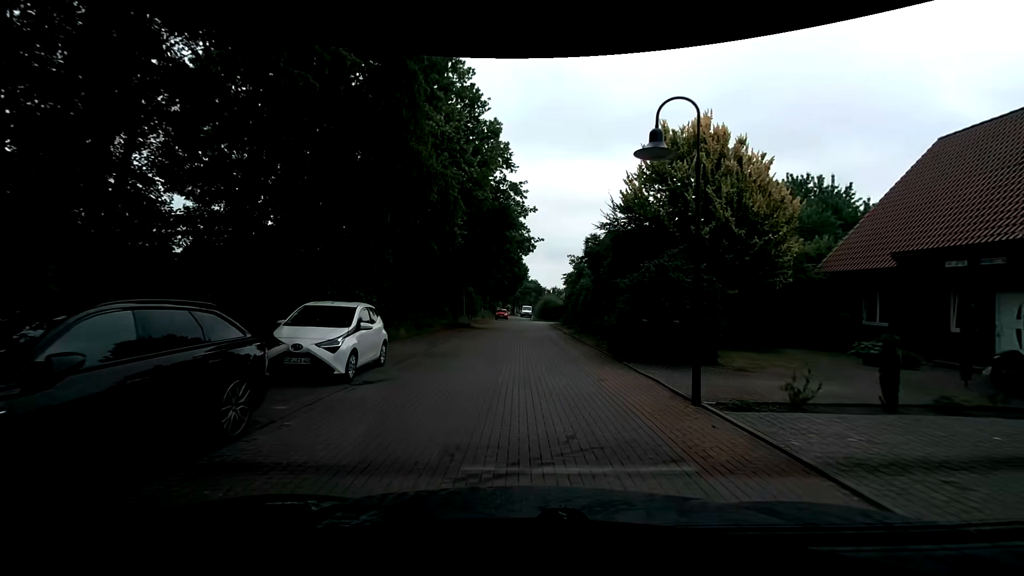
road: residential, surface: paving_stones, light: Day
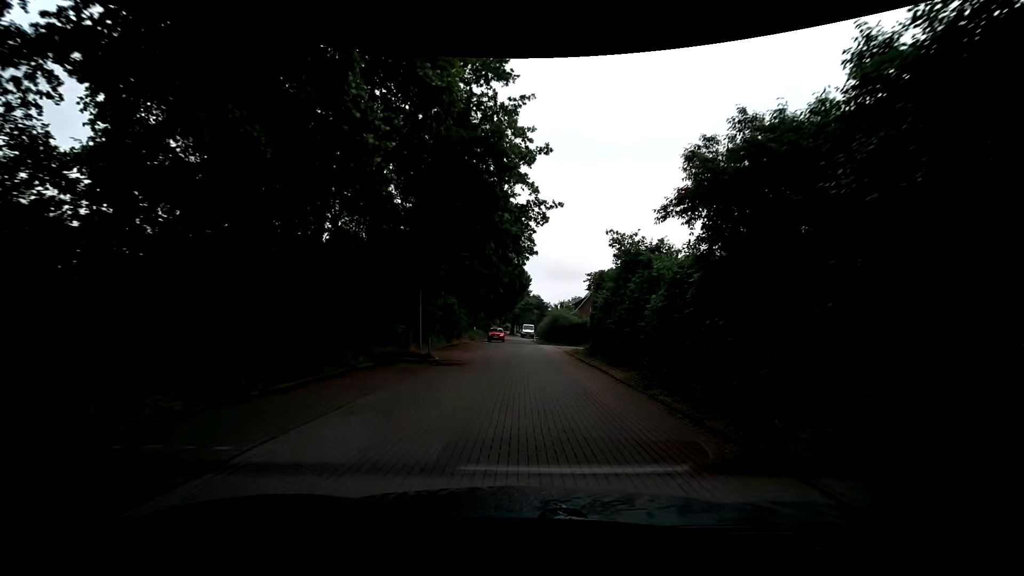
(+0.1, +15.4) m; 0°
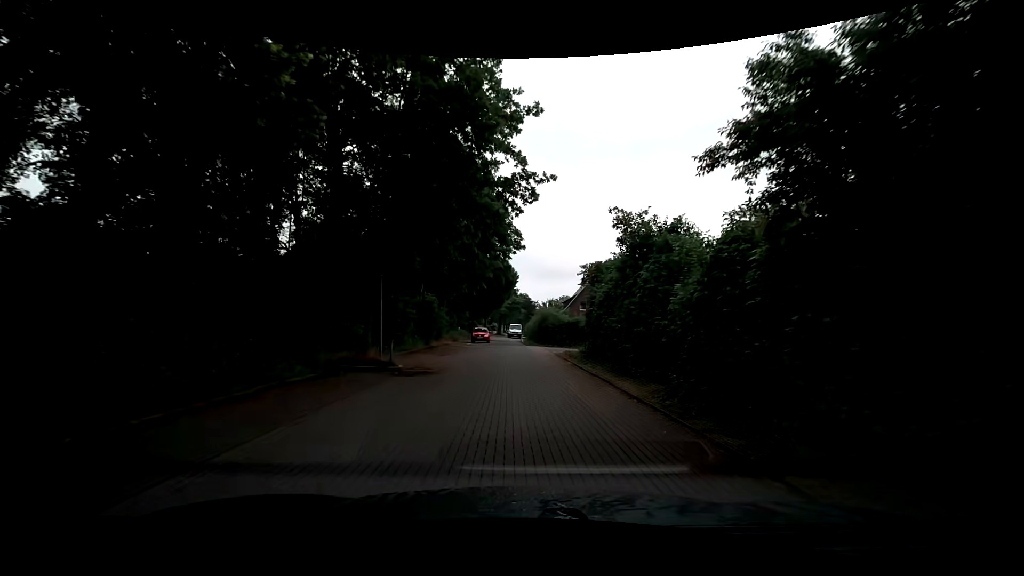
(+0.1, +3.6) m; +1°
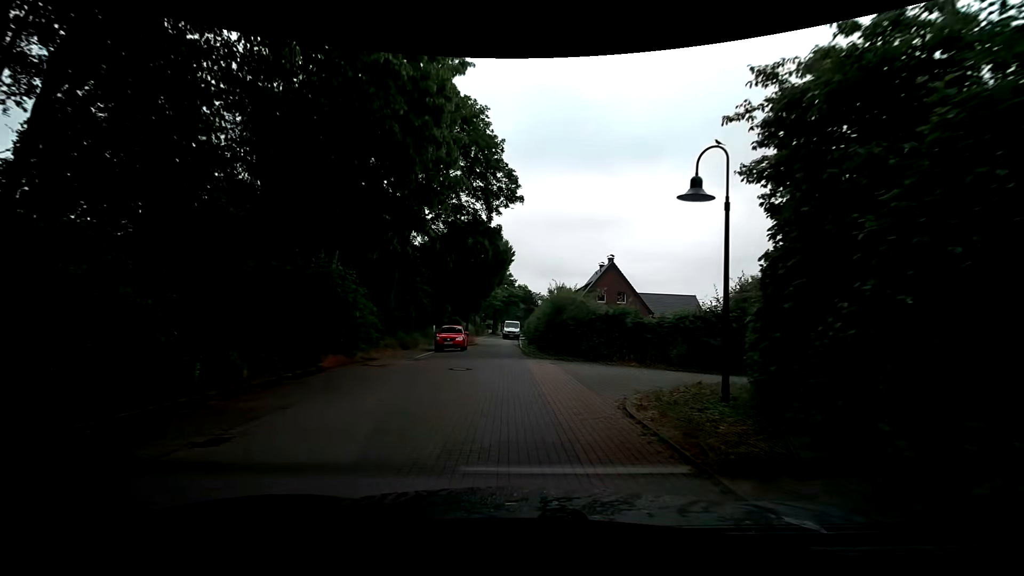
(+0.4, +18.4) m; +1°
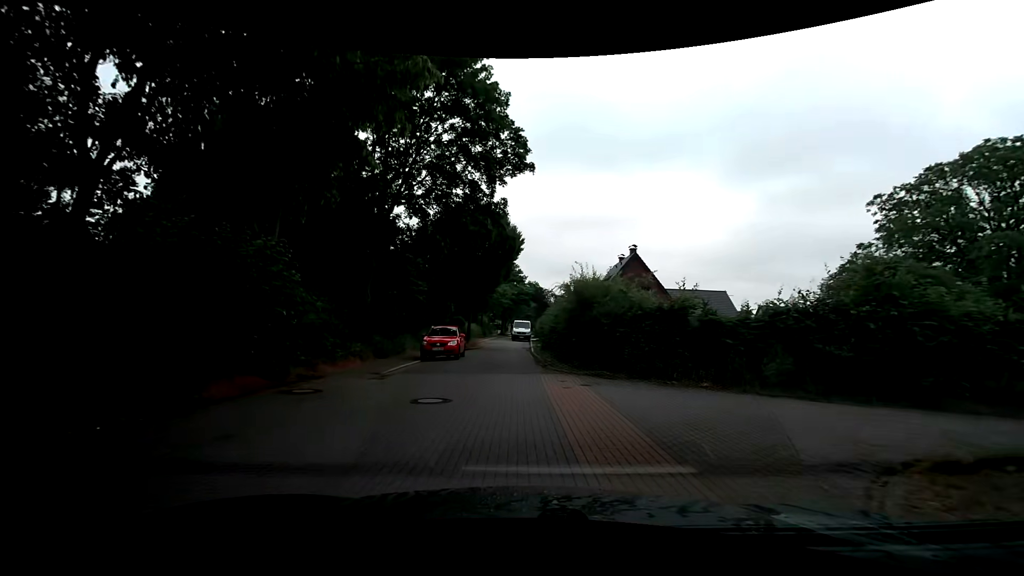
(0.0, +6.4) m; -2°
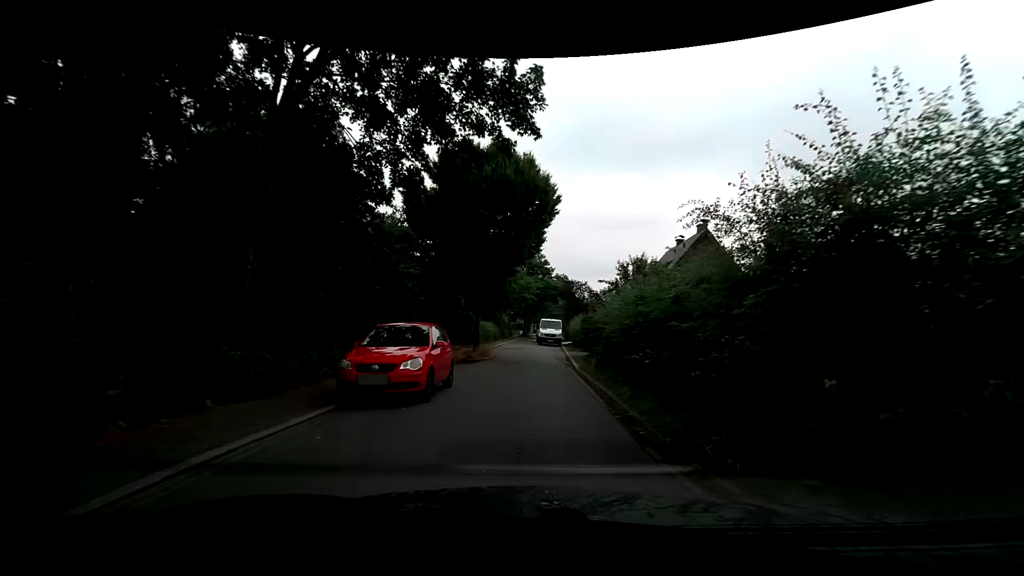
(-0.4, +12.5) m; -1°
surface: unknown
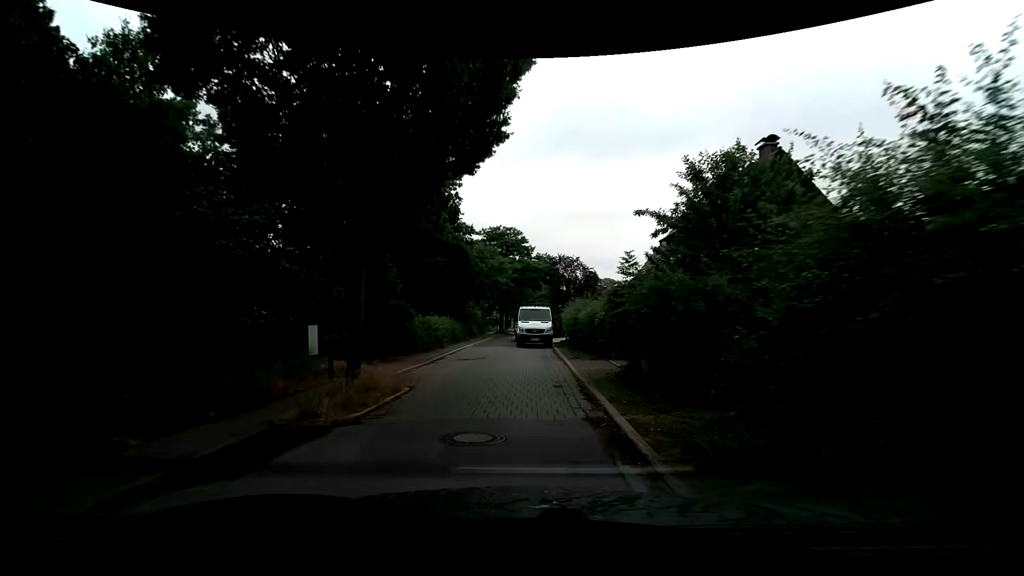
(+0.6, +14.9) m; +2°
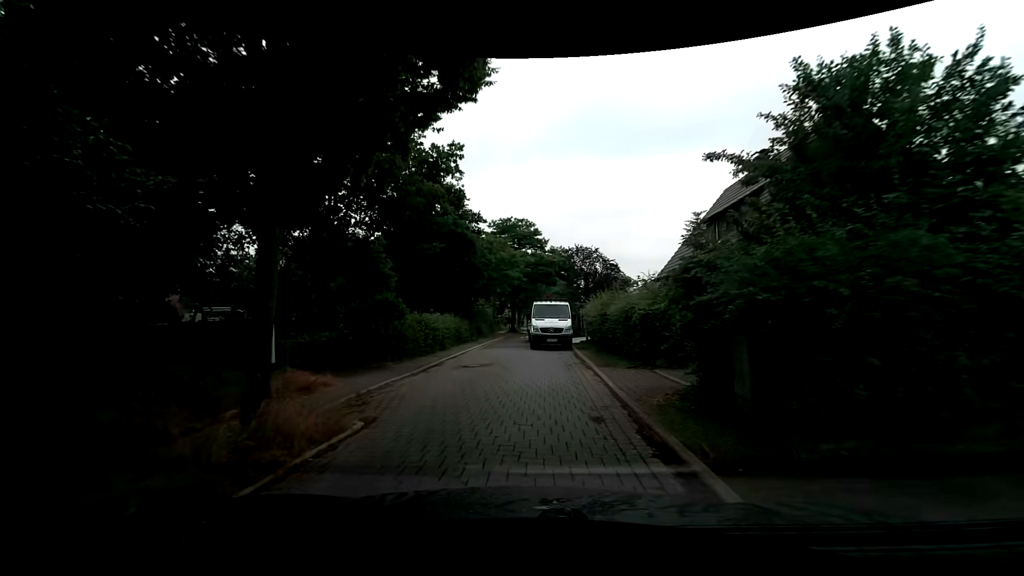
(-0.1, +4.1) m; -1°
(-1, +10) (-2, +20) (-2, +30) (-2, +40) (0, +50) (+2, +59) (+3, +69) (+3, +79) (+1, +89) (-1, +99) m
